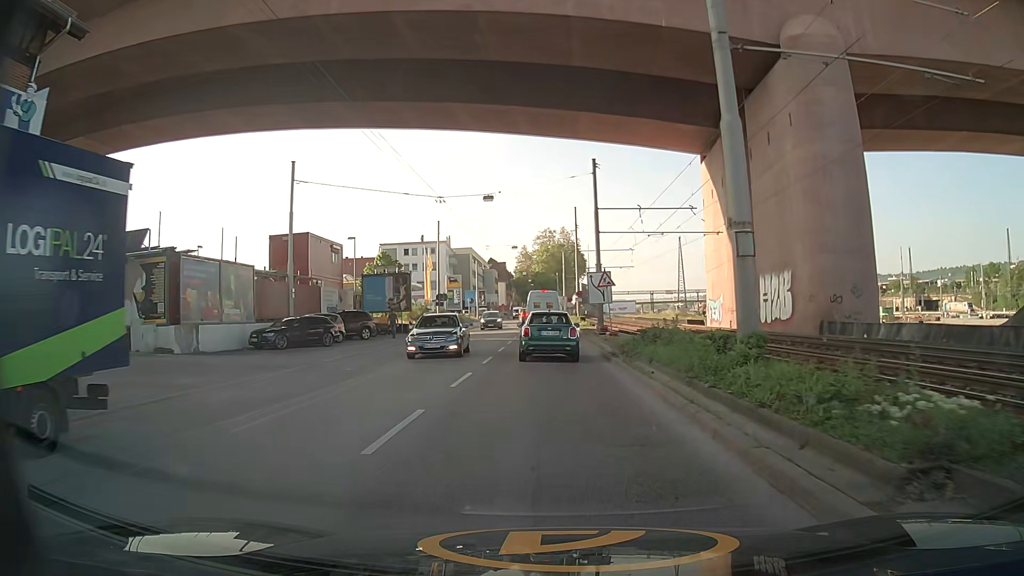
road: secondary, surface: asphalt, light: Day
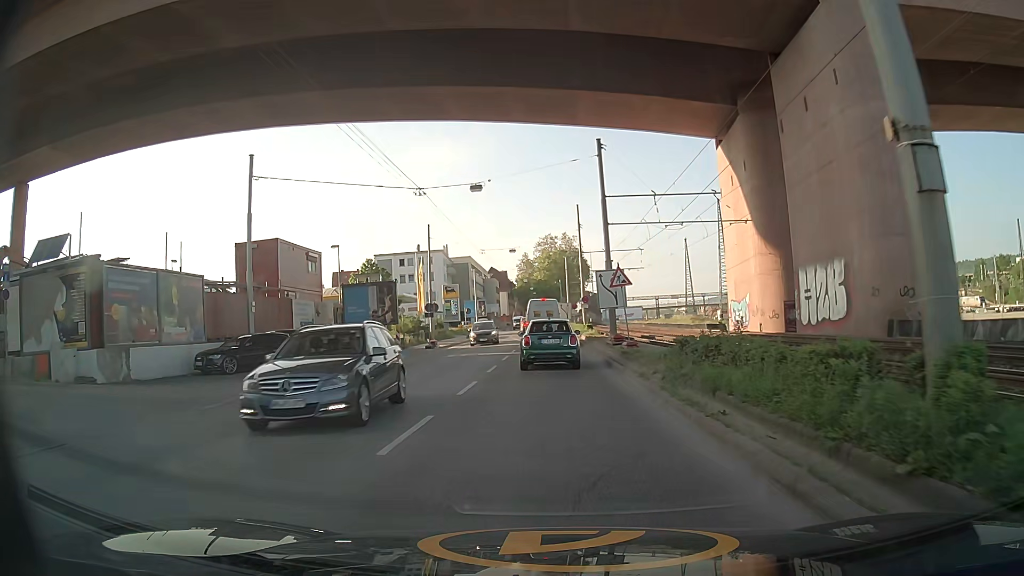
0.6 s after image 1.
(+0.1, +5.5) m; -1°
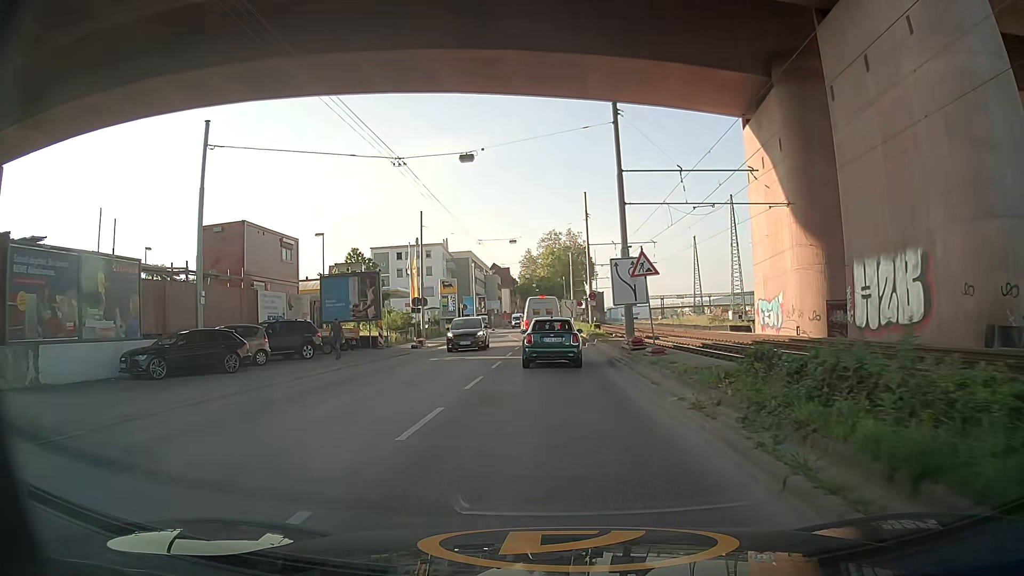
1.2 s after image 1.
(0.0, +5.3) m; 0°
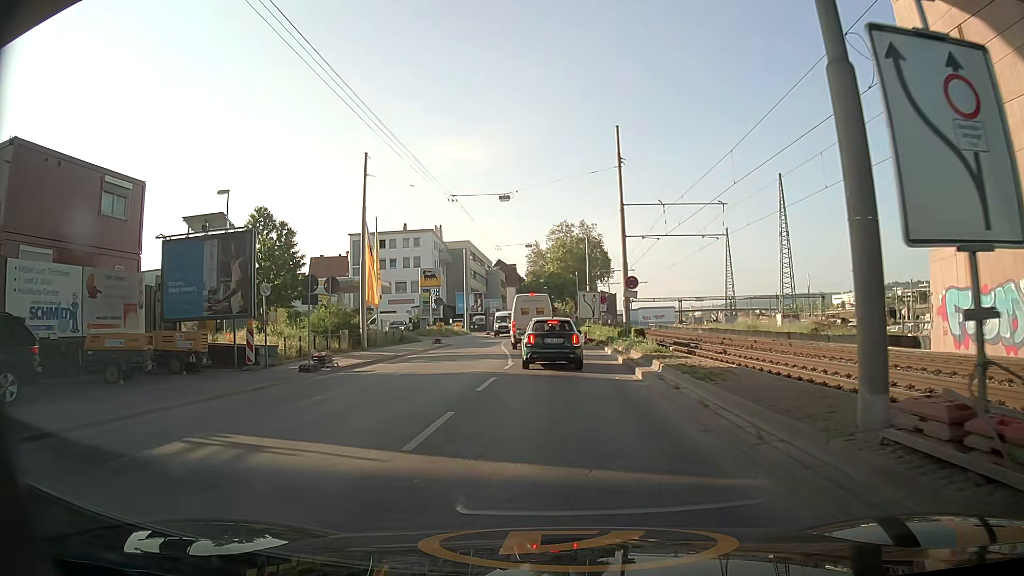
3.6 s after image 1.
(-0.2, +18.8) m; -2°
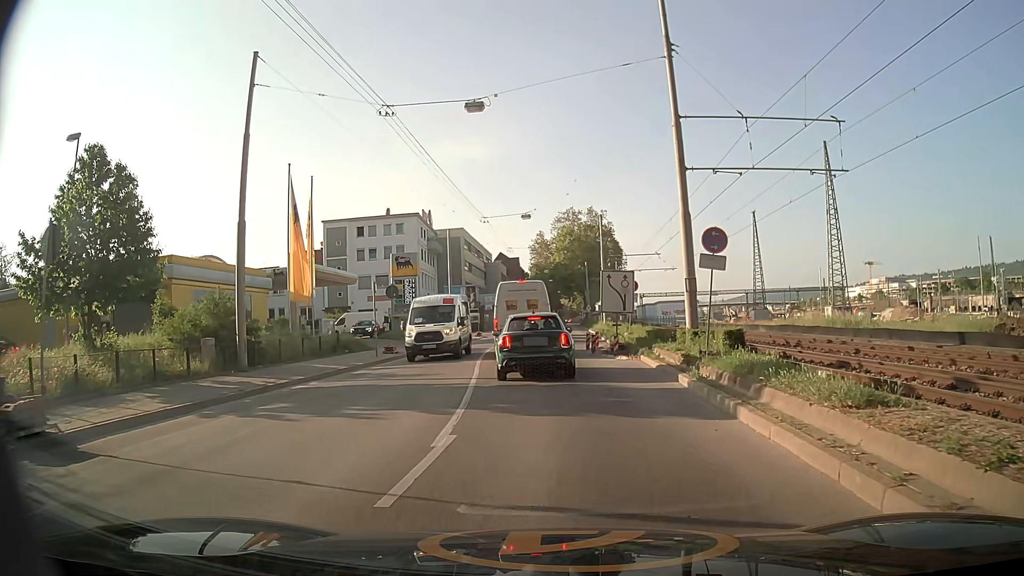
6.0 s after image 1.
(+0.3, +14.1) m; 0°
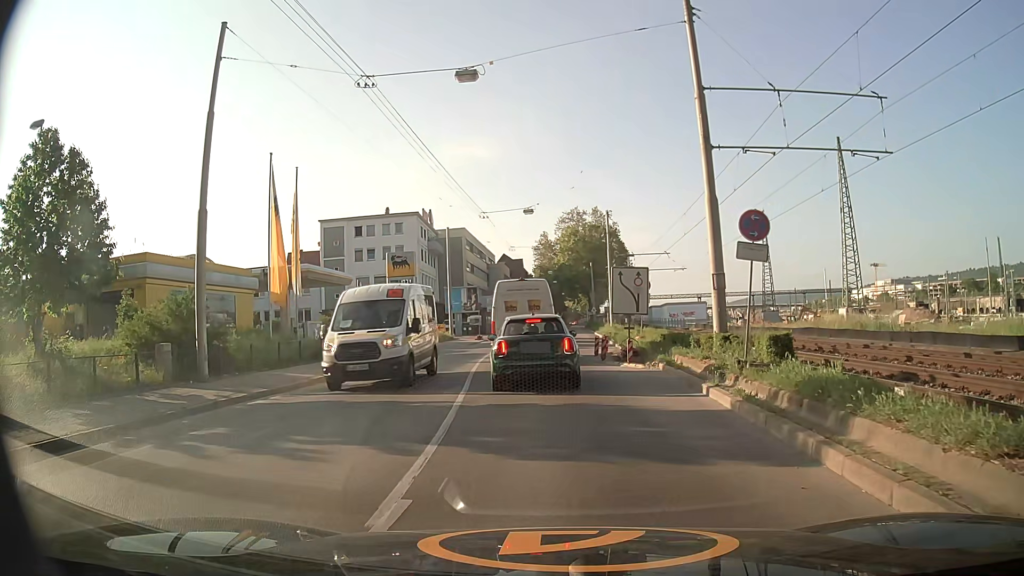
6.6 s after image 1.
(0.0, +2.7) m; +2°
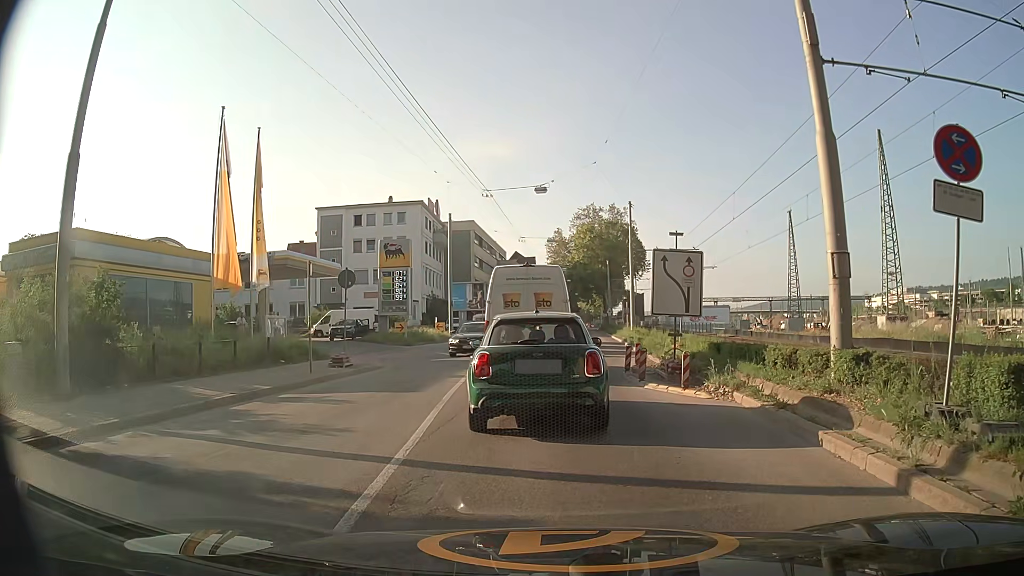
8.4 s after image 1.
(-0.2, +6.2) m; -3°
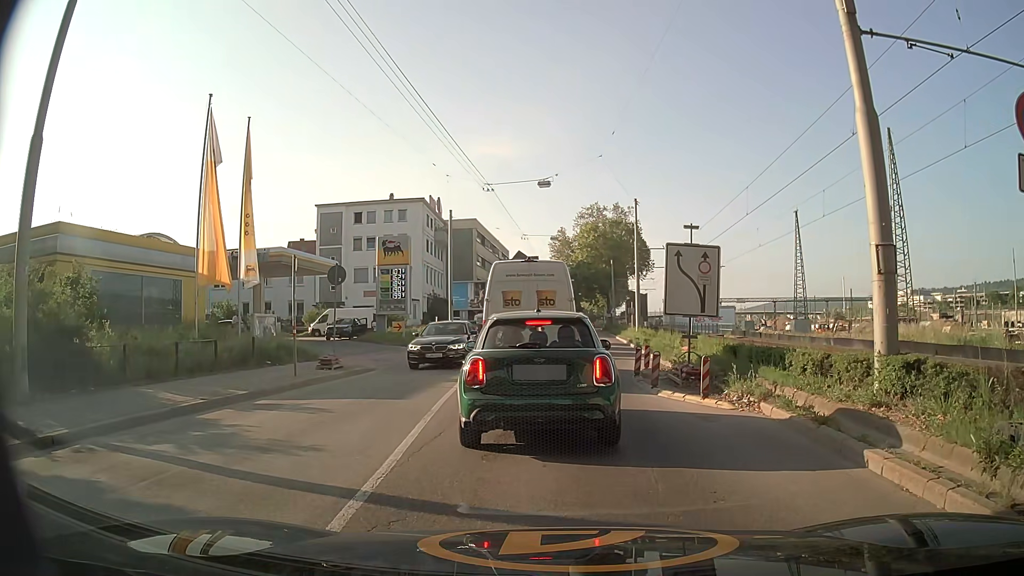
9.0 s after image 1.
(0.0, +1.3) m; 0°
